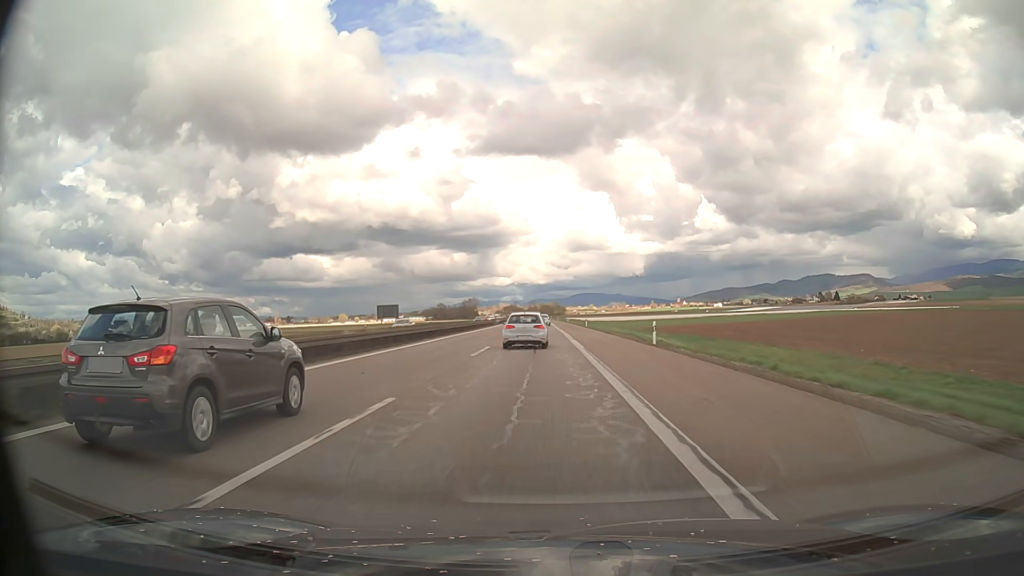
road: motorway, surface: asphalt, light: Day
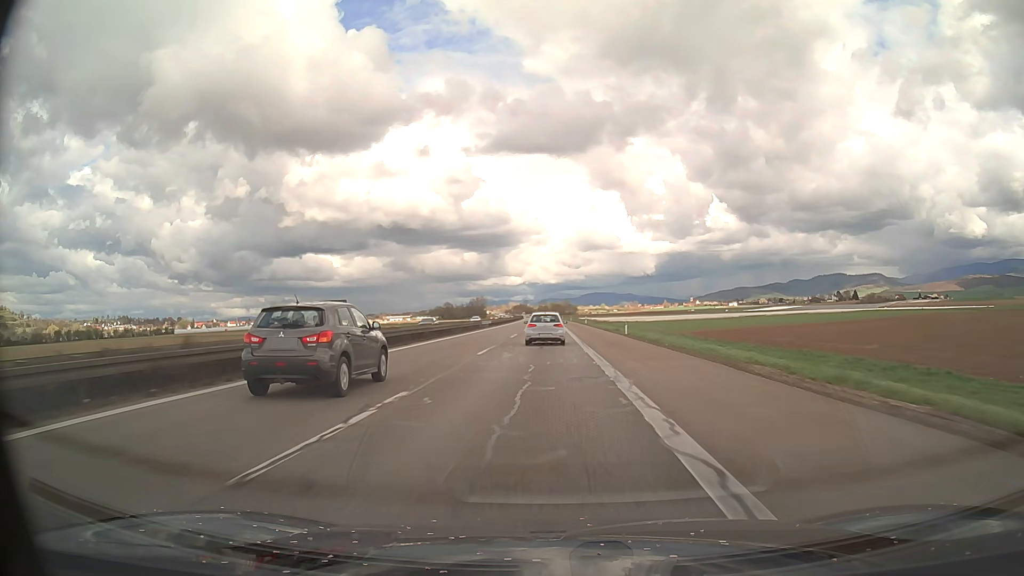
(-0.3, +34.8) m; -1°
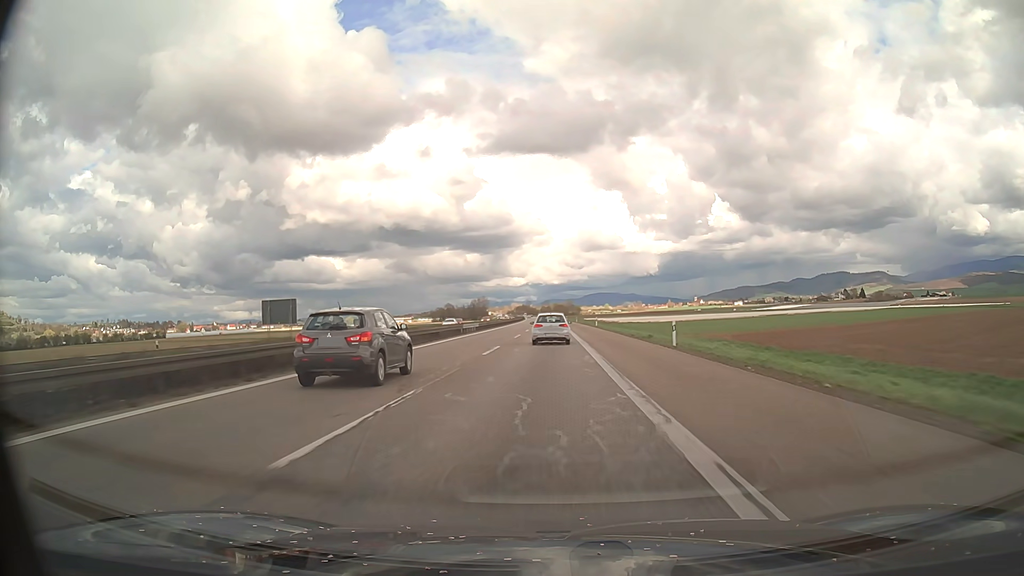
(0.0, +17.4) m; 0°
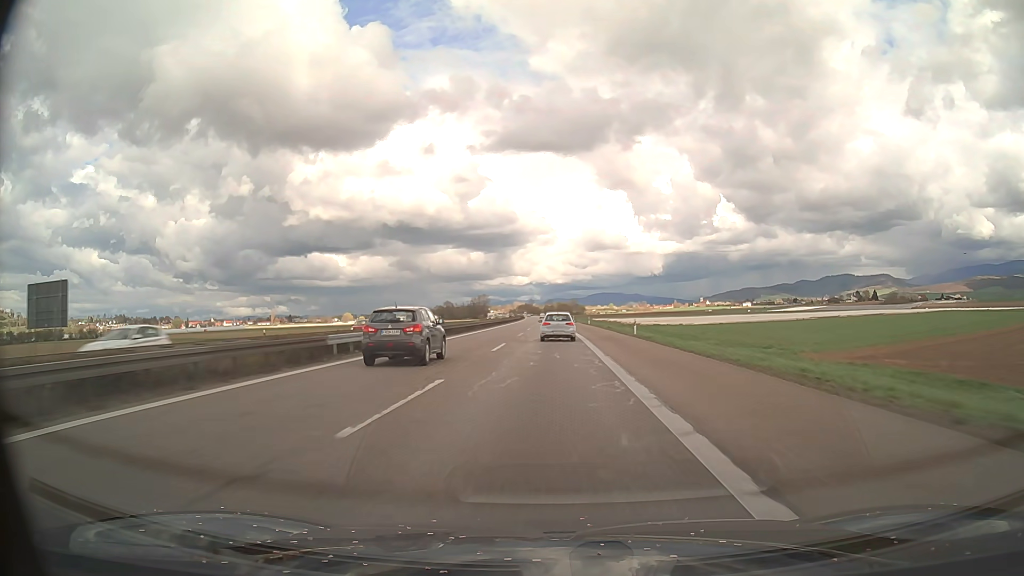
(-0.1, +34.8) m; 0°
(0, +10) (0, +20) (0, +30) (0, +40) (0, +50) (0, +60) (0, +70) (0, +80) (0, +90) (-1, +100) m
